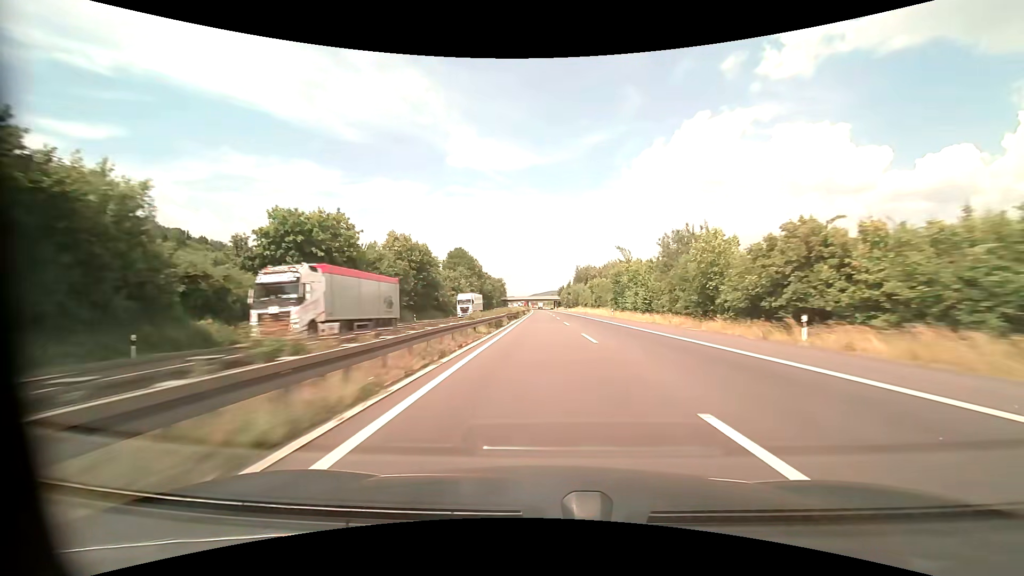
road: motorway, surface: asphalt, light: Day
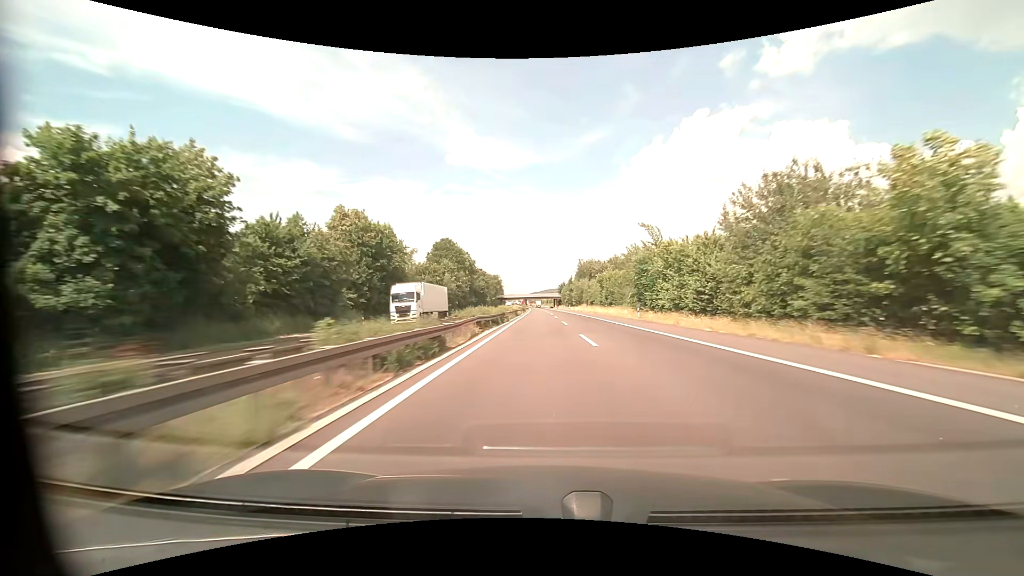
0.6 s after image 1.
(0.0, +20.4) m; 0°
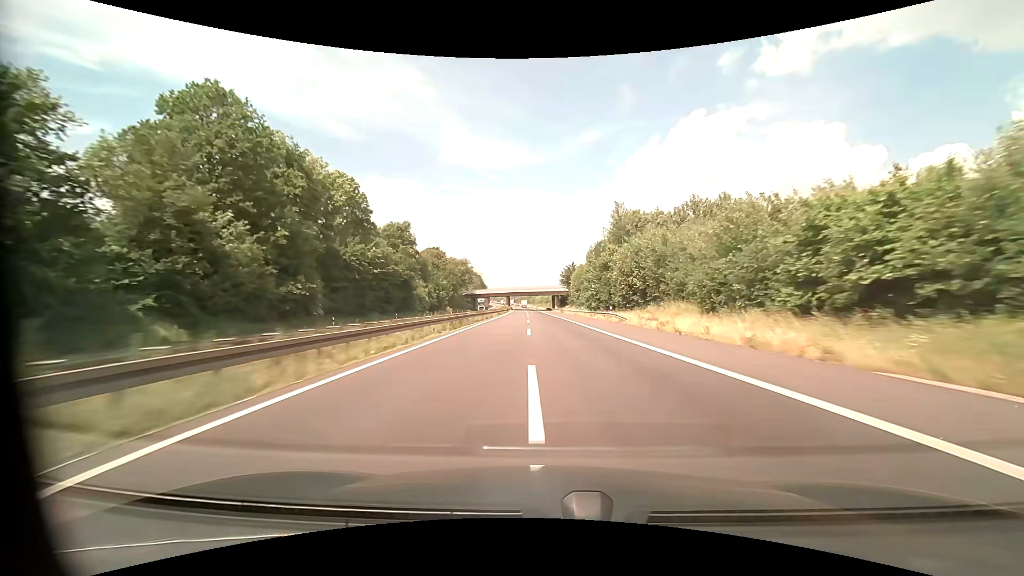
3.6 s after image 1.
(+0.4, +102.3) m; +1°
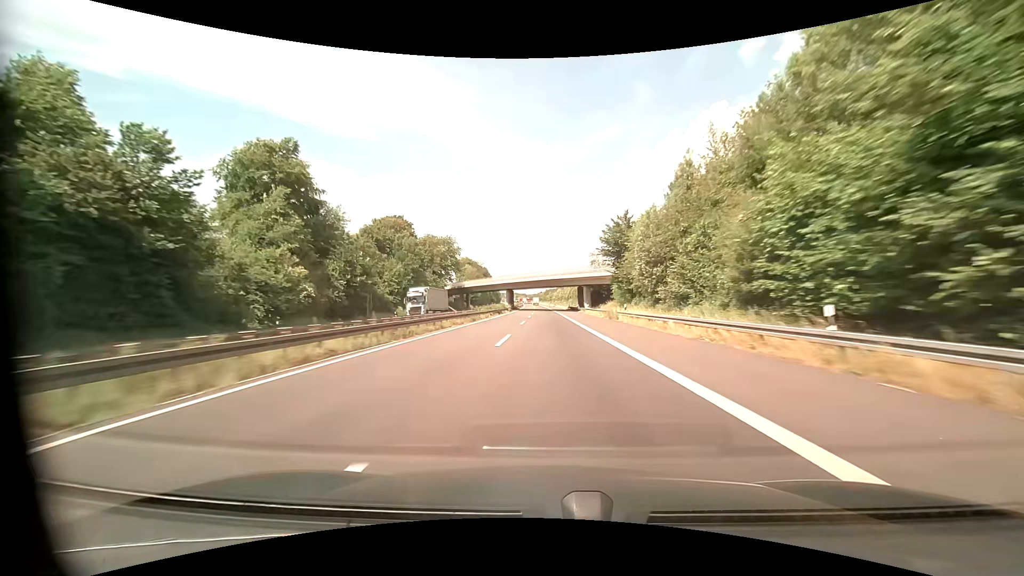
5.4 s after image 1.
(-0.3, +61.6) m; -2°
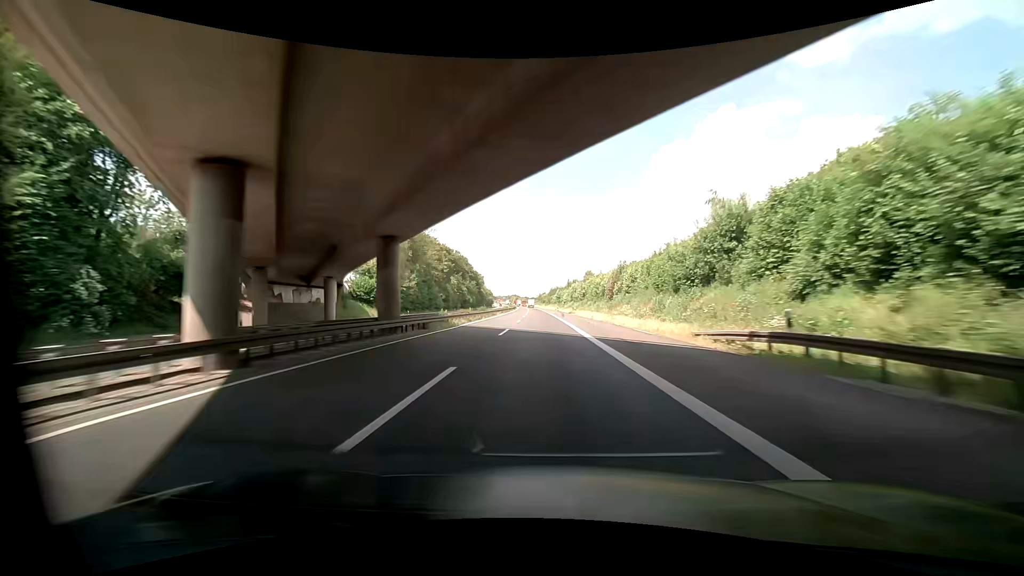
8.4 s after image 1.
(-0.9, +102.9) m; -1°
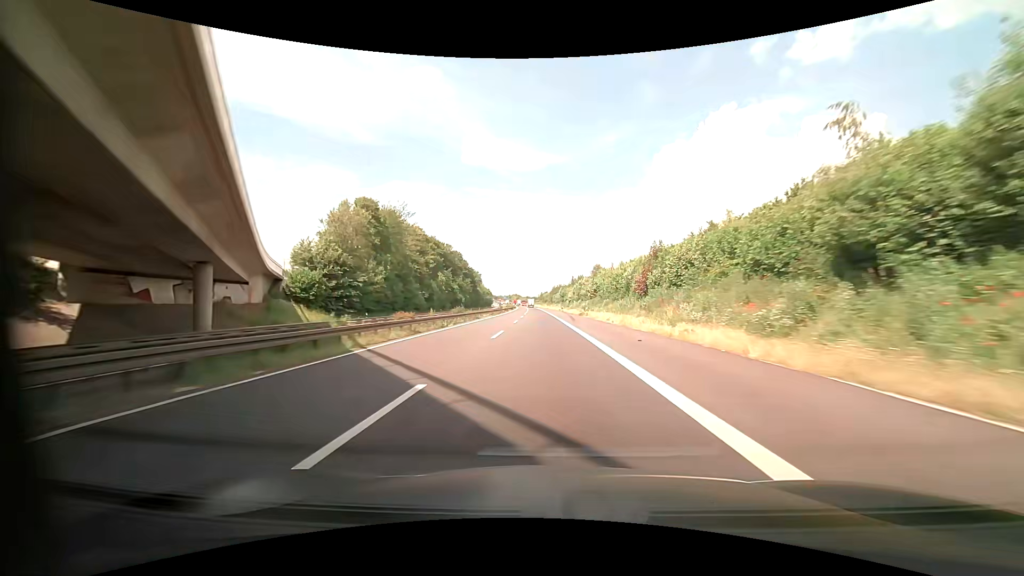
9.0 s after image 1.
(-0.1, +20.6) m; +1°
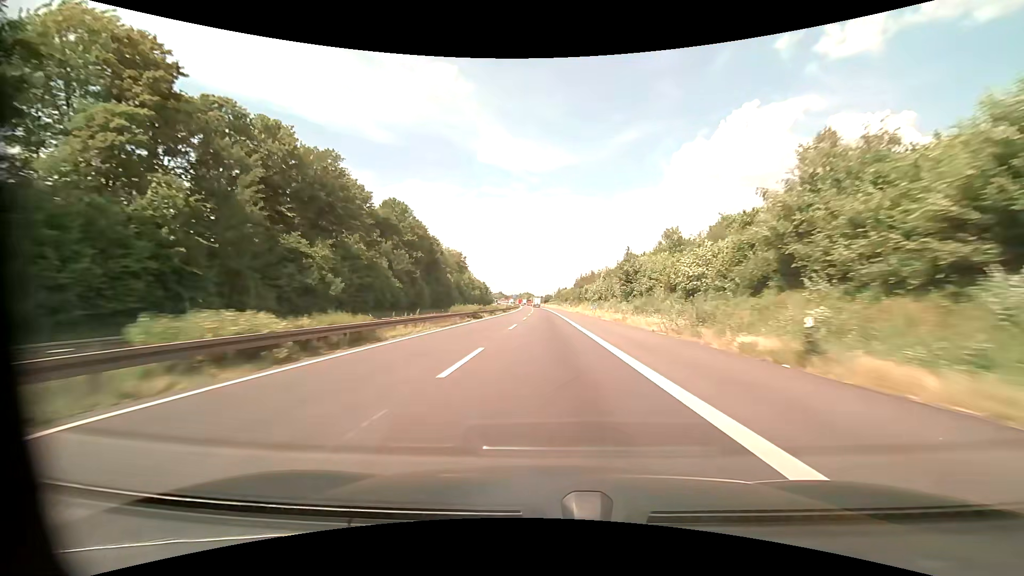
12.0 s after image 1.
(-3.0, +102.4) m; -2°
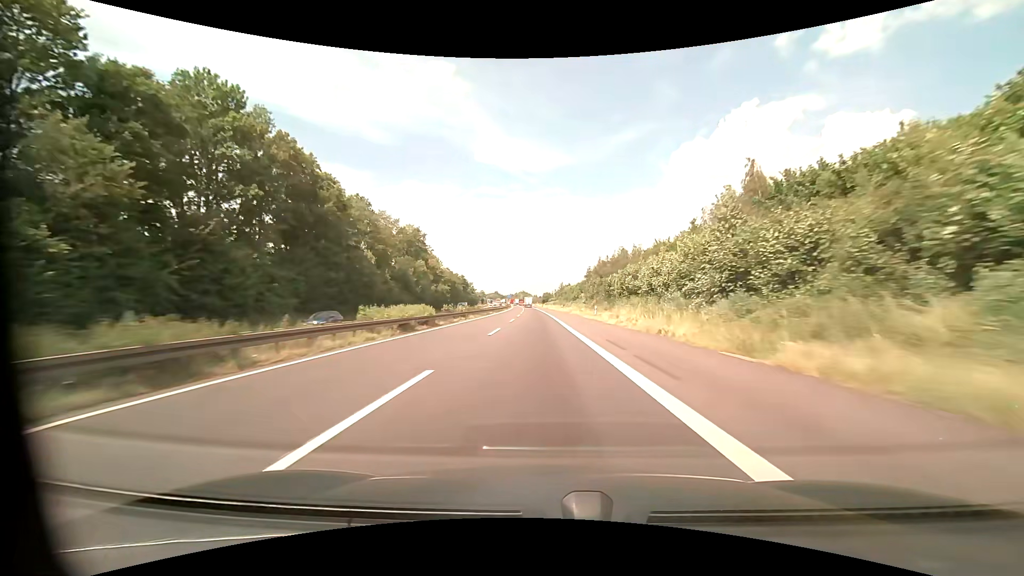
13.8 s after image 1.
(+0.1, +59.8) m; 0°
(0, +10) (0, +20) (0, +30) (0, +40) (-1, +50) (-1, +60) (-1, +70) (-2, +80) (-2, +90) (-2, +100) m
